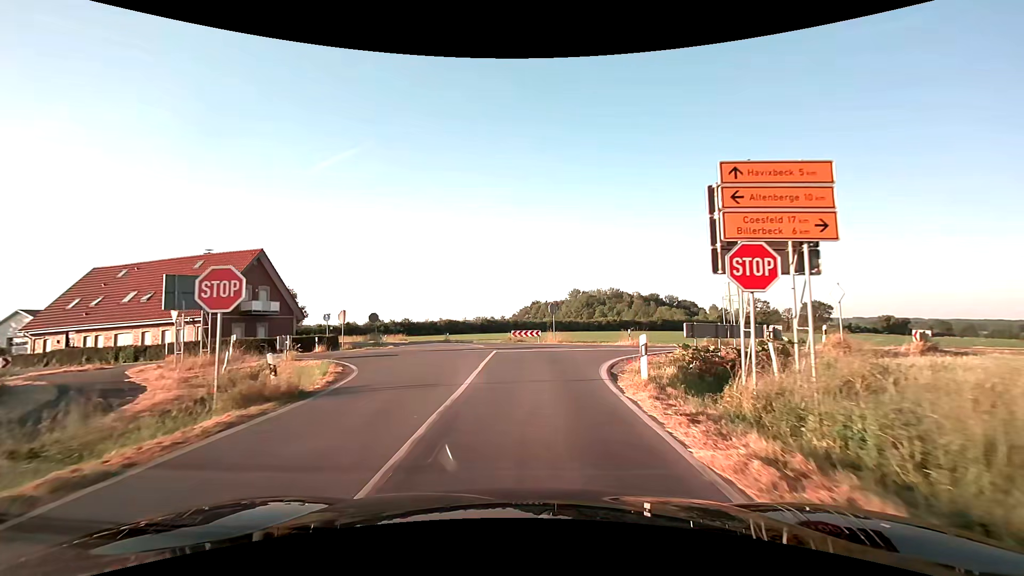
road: secondary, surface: asphalt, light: Day
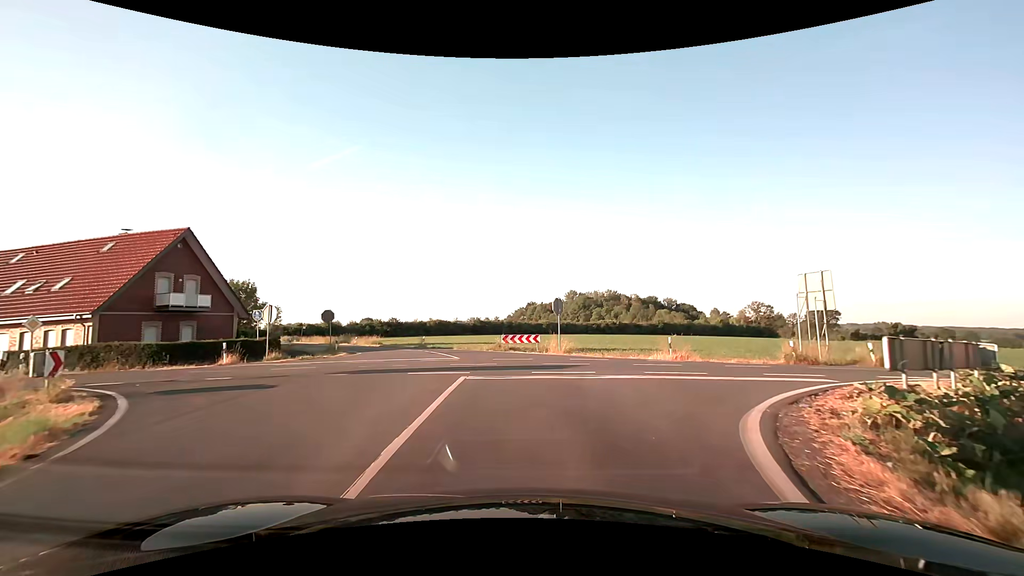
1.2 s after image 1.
(0.0, +9.3) m; 0°
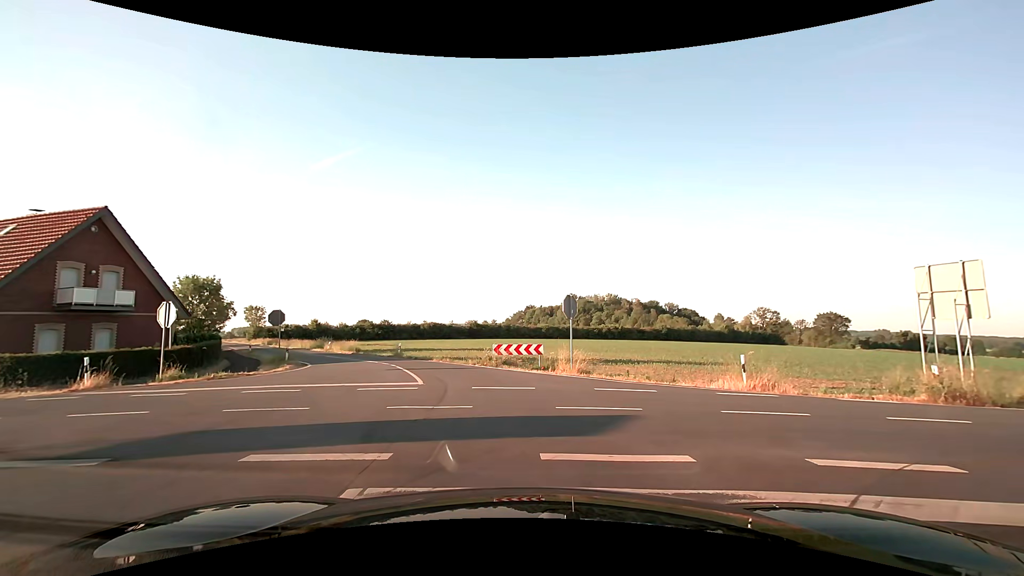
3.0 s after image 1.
(+0.1, +6.7) m; 0°
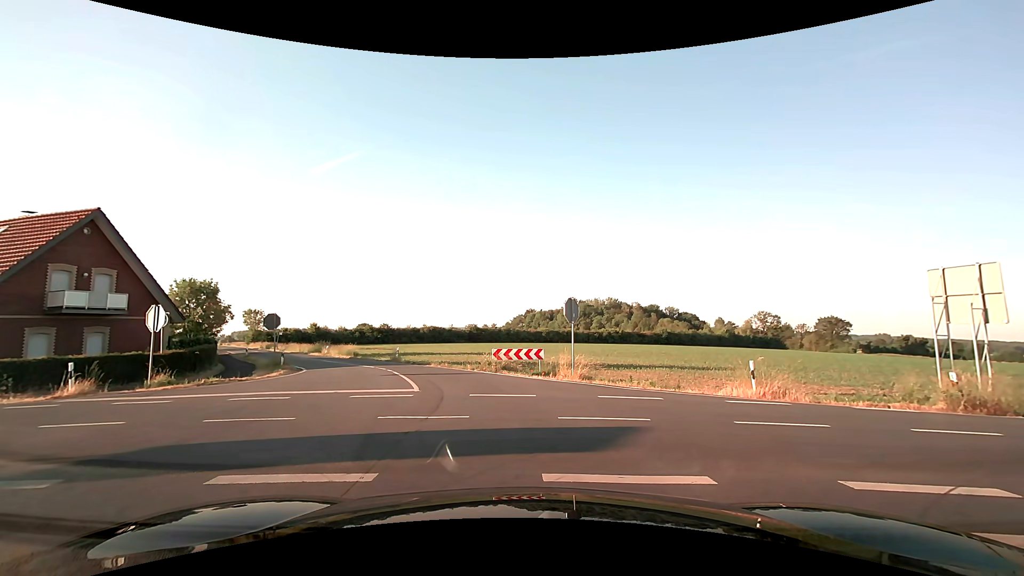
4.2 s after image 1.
(0.0, +0.5) m; 0°
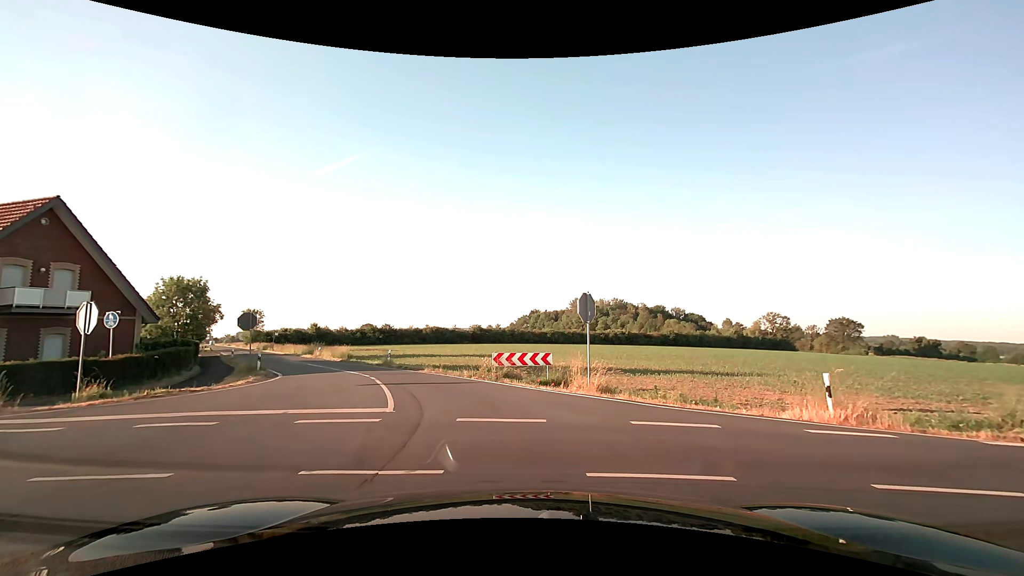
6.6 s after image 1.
(0.0, +3.6) m; 0°
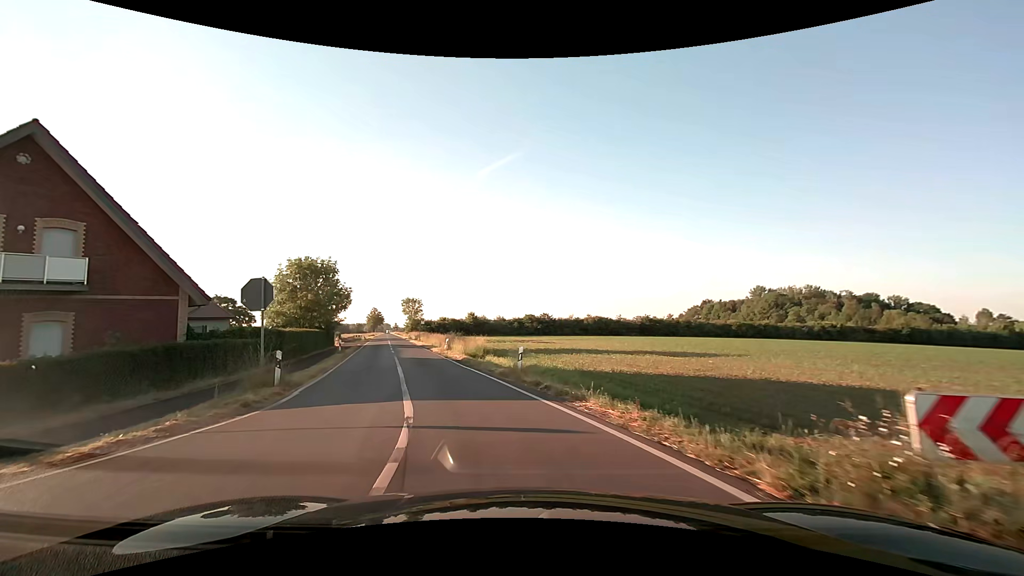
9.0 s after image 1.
(-2.4, +15.4) m; -18°
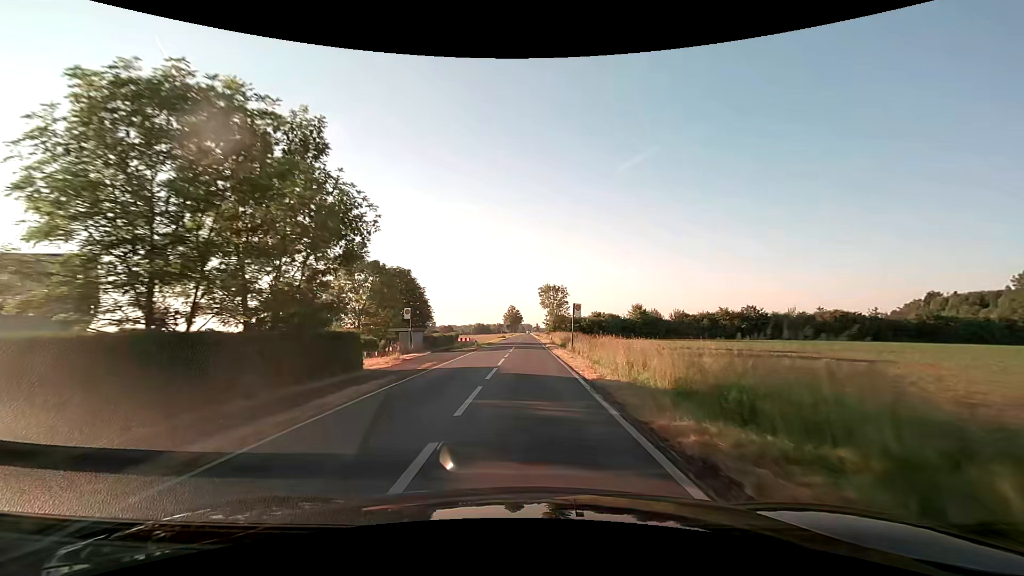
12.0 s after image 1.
(-7.9, +37.4) m; -16°
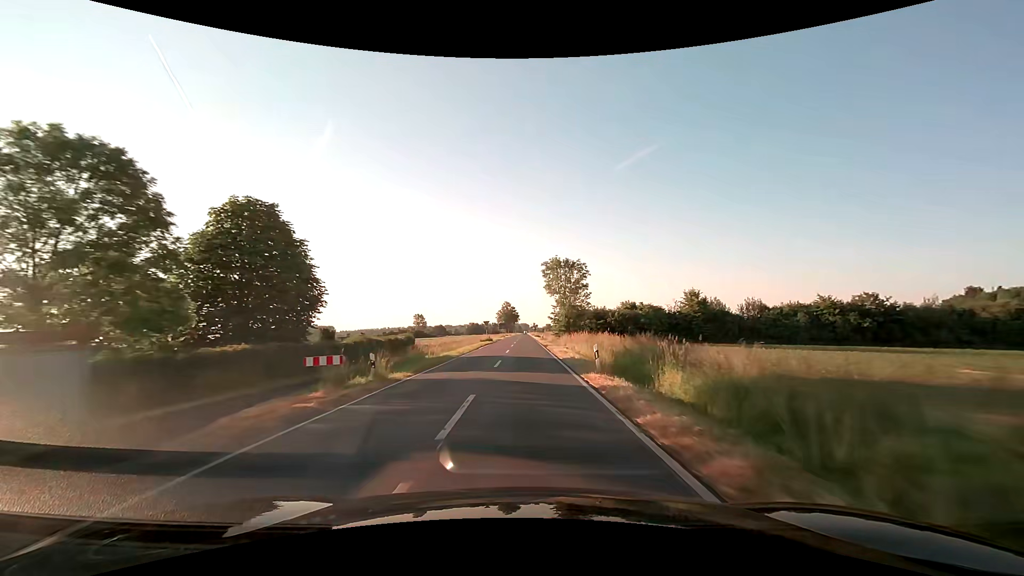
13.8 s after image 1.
(+0.1, +32.3) m; 0°
(0, +10) (0, +20) (0, +30) (0, +40) (0, +50) (0, +60) (0, +70) (0, +80) (0, +90) (0, +100) m
